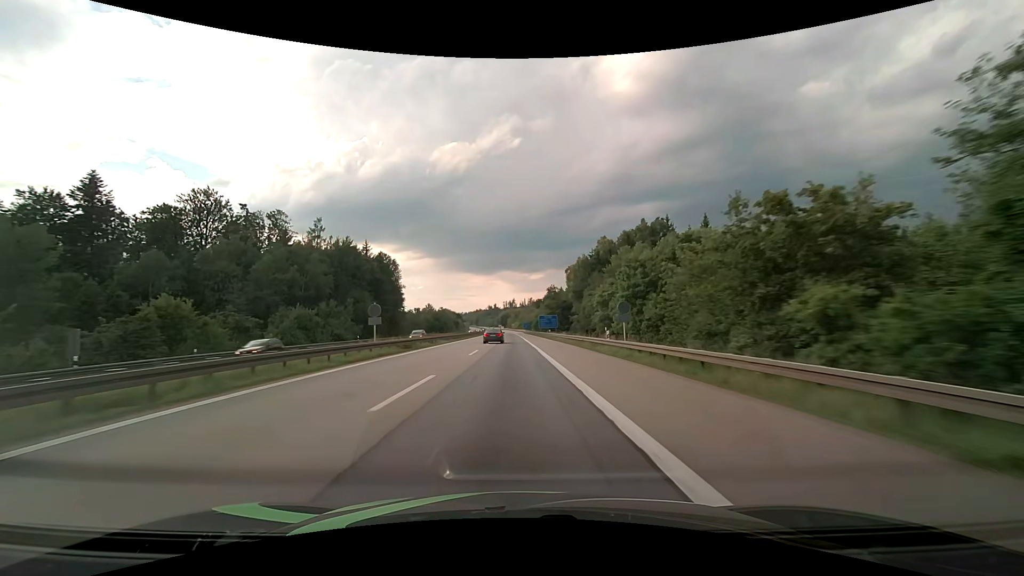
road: motorway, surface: asphalt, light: Day
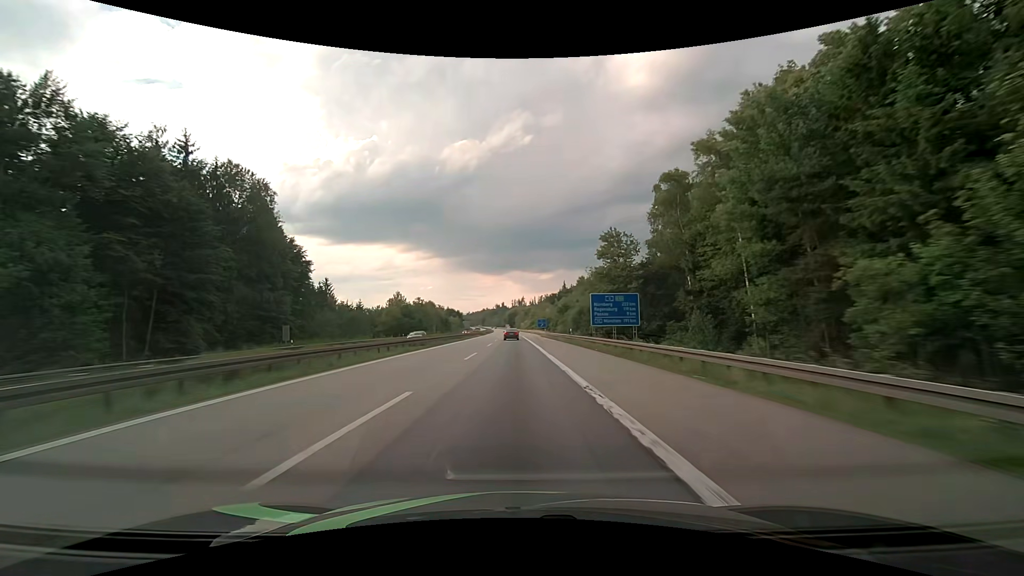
(-0.9, +75.8) m; -1°
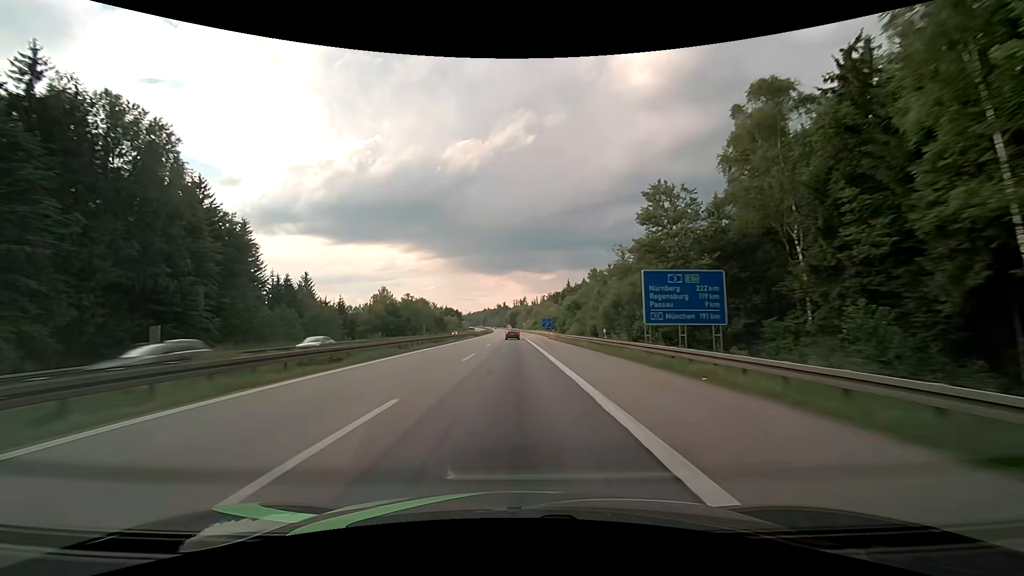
(0.0, +19.1) m; 0°
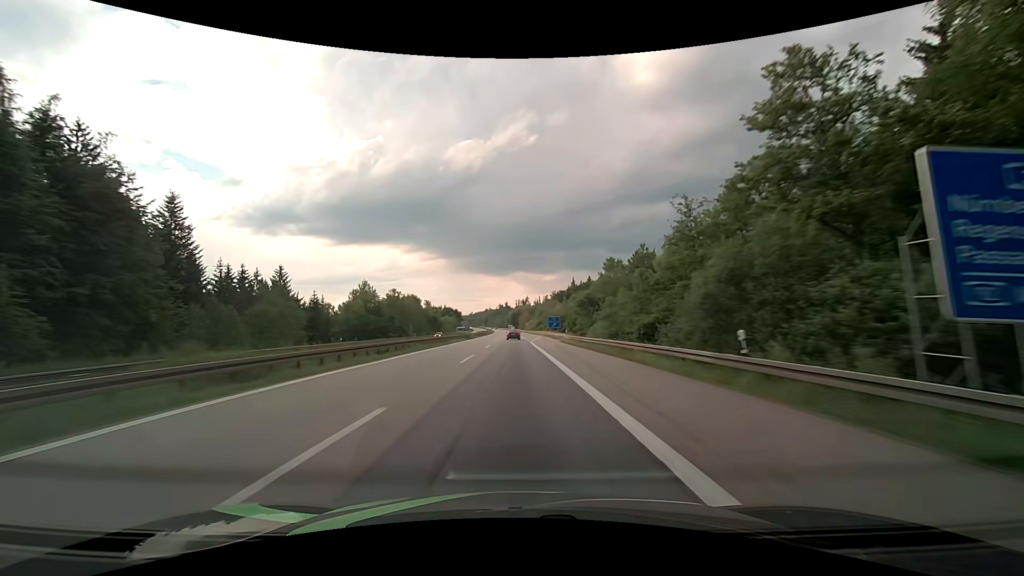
(0.0, +19.2) m; 0°
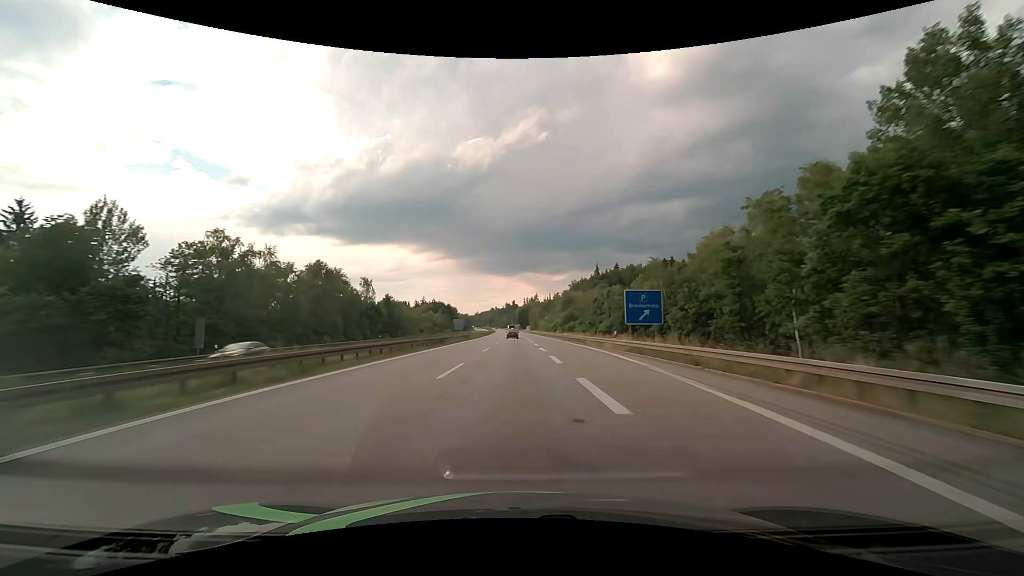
(-0.7, +78.8) m; -1°
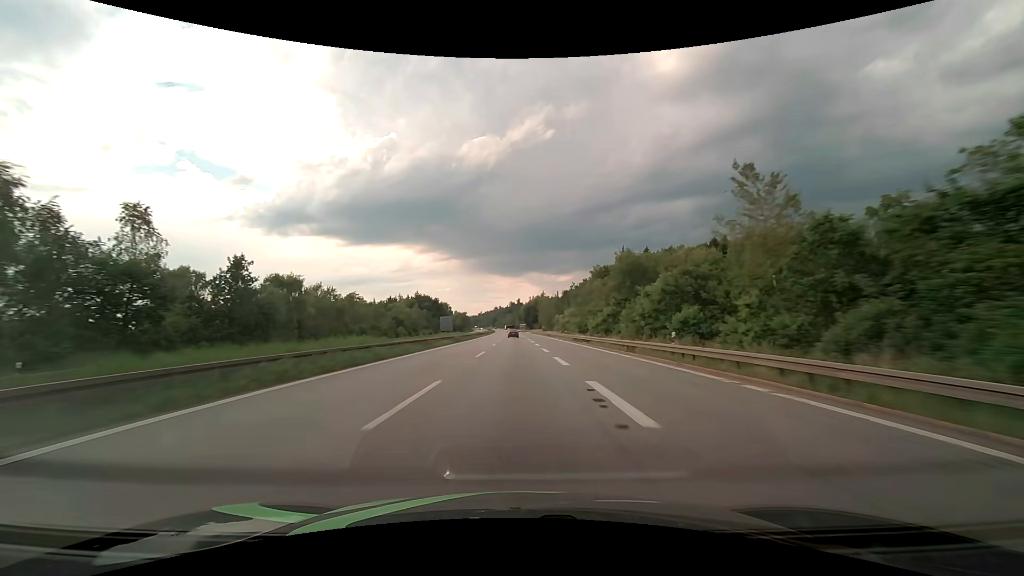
(-0.3, +61.1) m; -1°
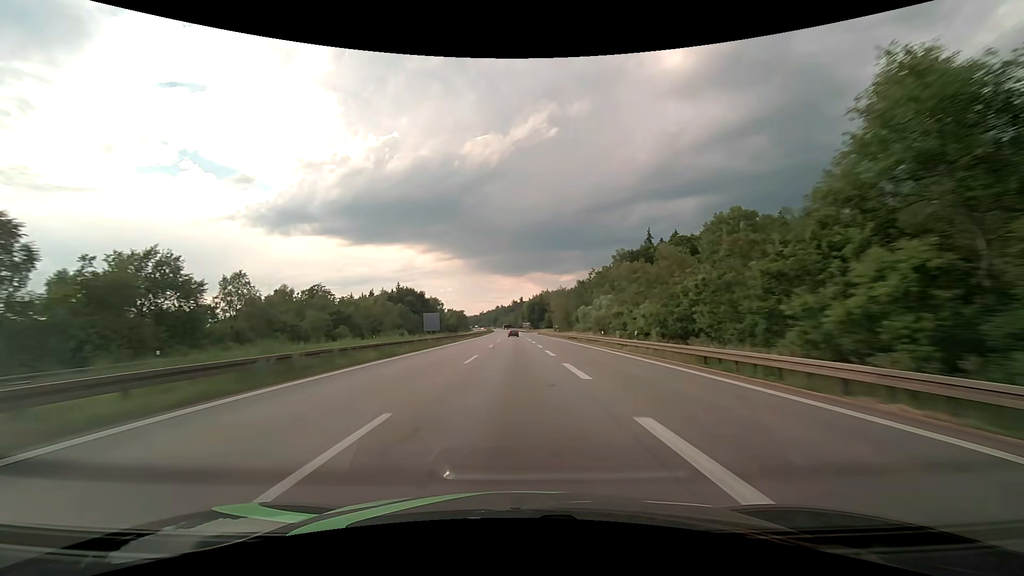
(-0.2, +41.4) m; 0°
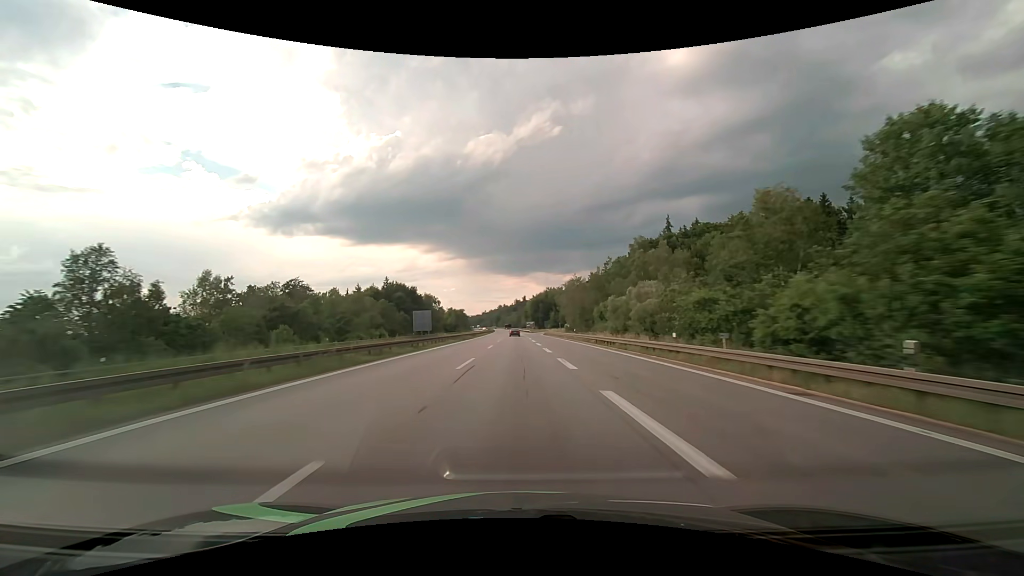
(-0.1, +20.8) m; 0°
(0, +10) (0, +20) (0, +30) (0, +40) (0, +50) (0, +60) (-1, +70) (-1, +80) (-1, +90) (-1, +100) m
